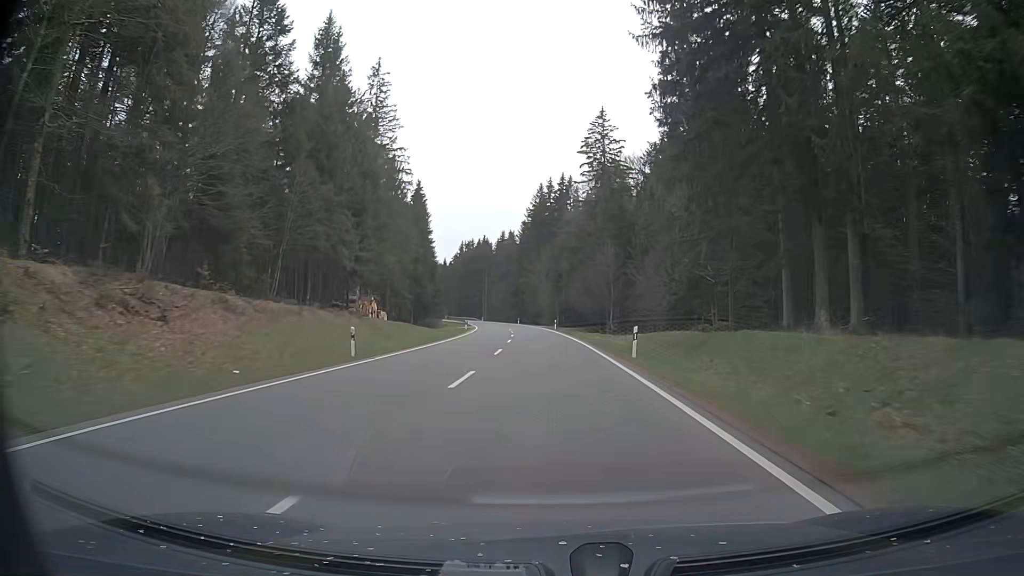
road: primary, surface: asphalt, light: Day
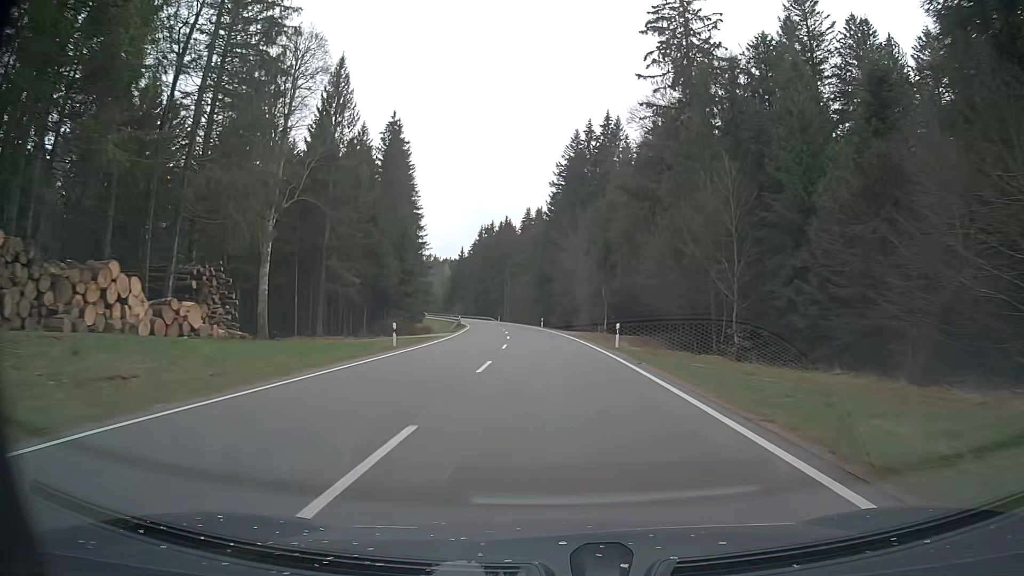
(-1.1, +44.6) m; -3°
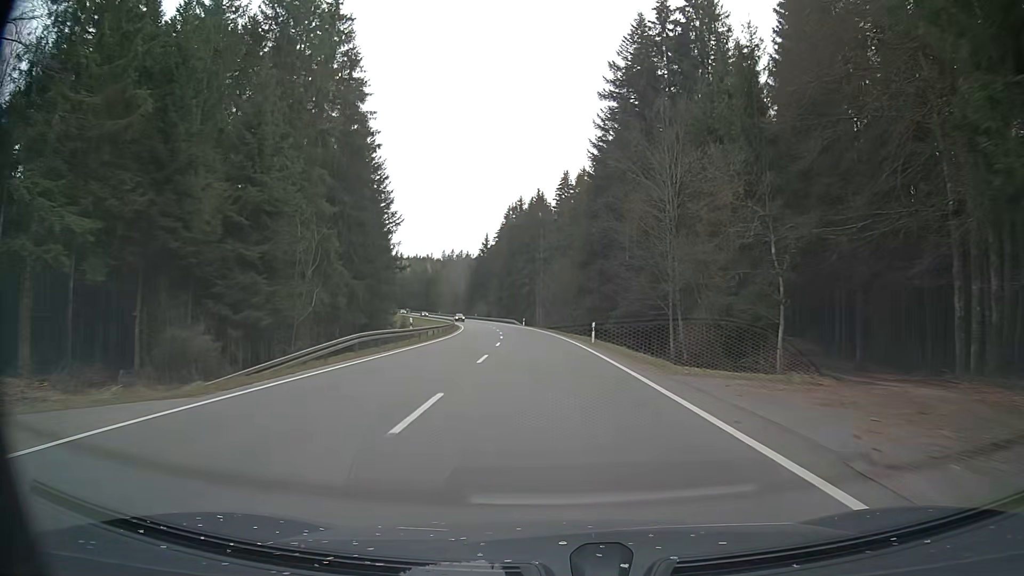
(-1.1, +44.6) m; -4°
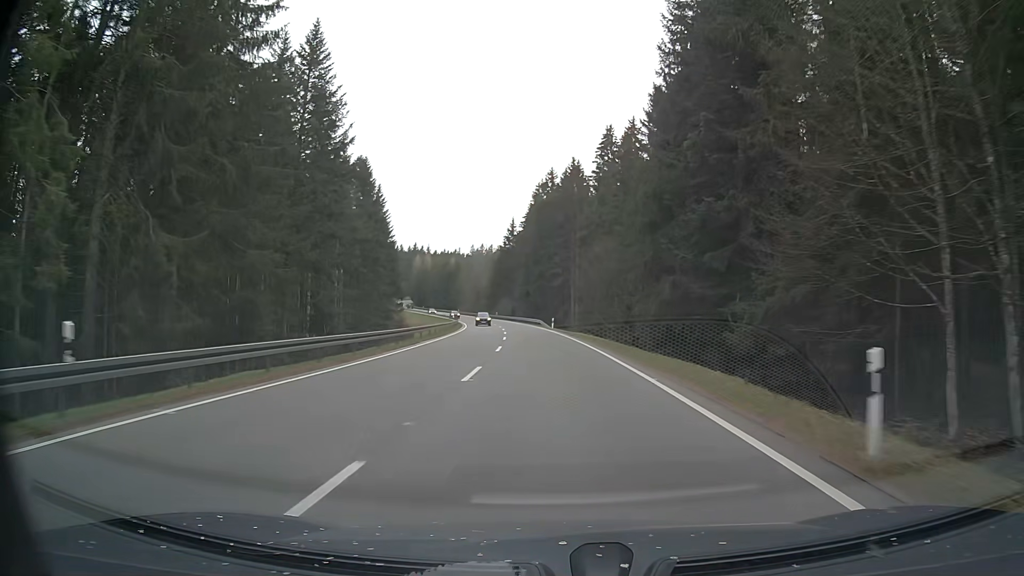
(-0.6, +29.5) m; -3°
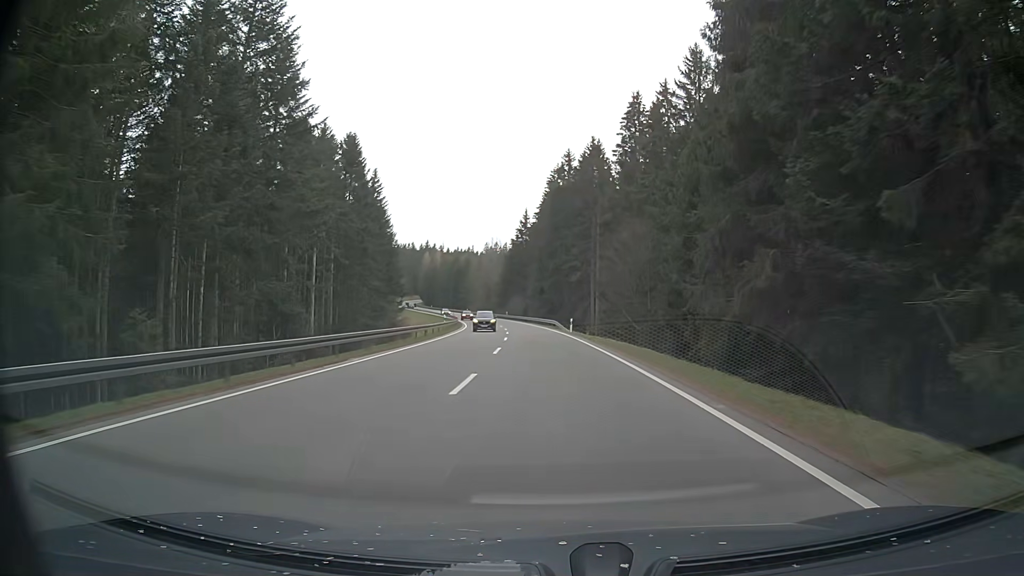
(-0.2, +14.7) m; -1°
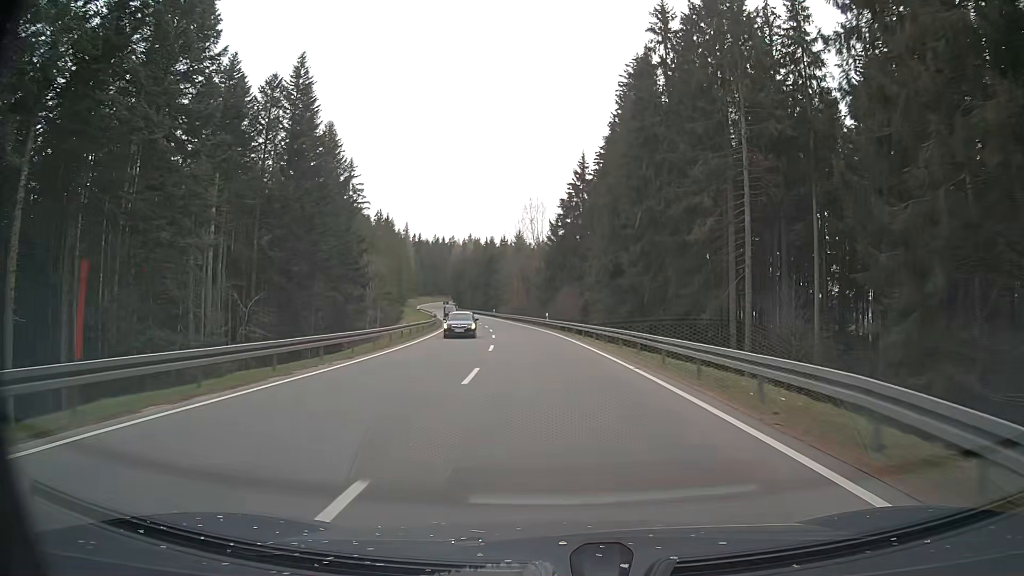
(-3.0, +58.0) m; -5°
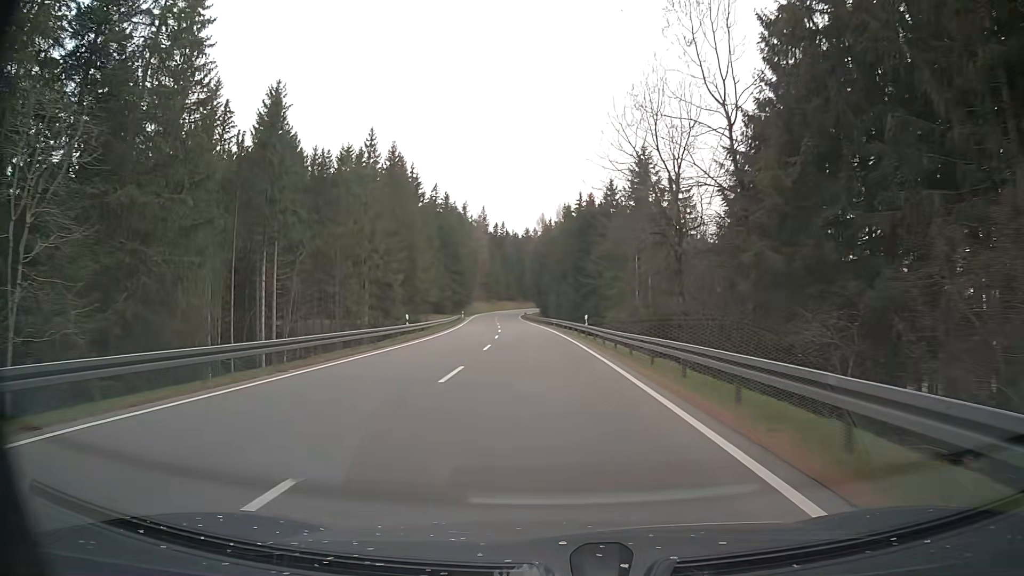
(-5.0, +71.9) m; -9°
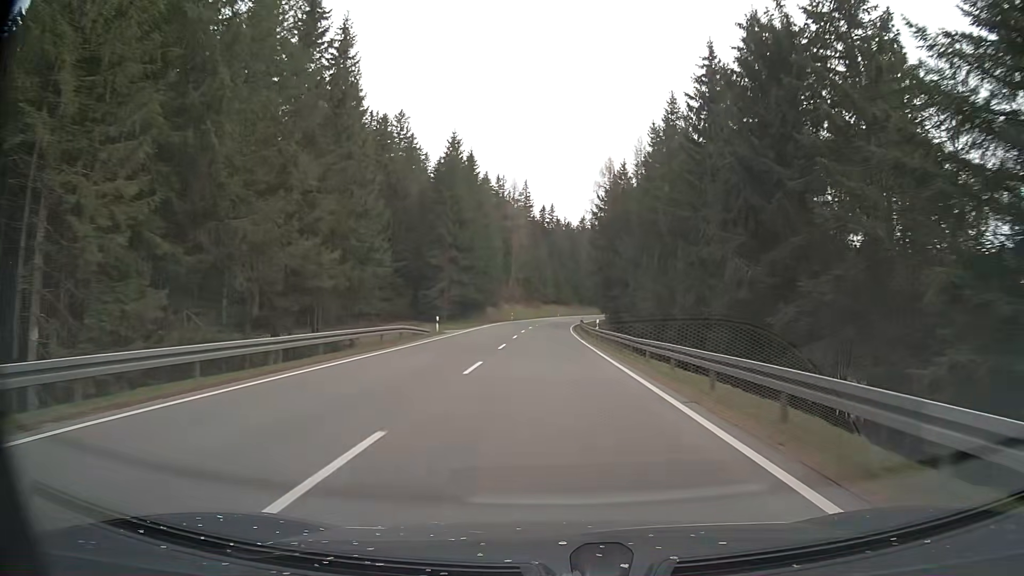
(-2.6, +57.4) m; -5°
(0, +10) (0, +20) (0, +30) (0, +40) (0, +50) (0, +60) (0, +70) (0, +80) (+1, +90) (+2, +100) m
